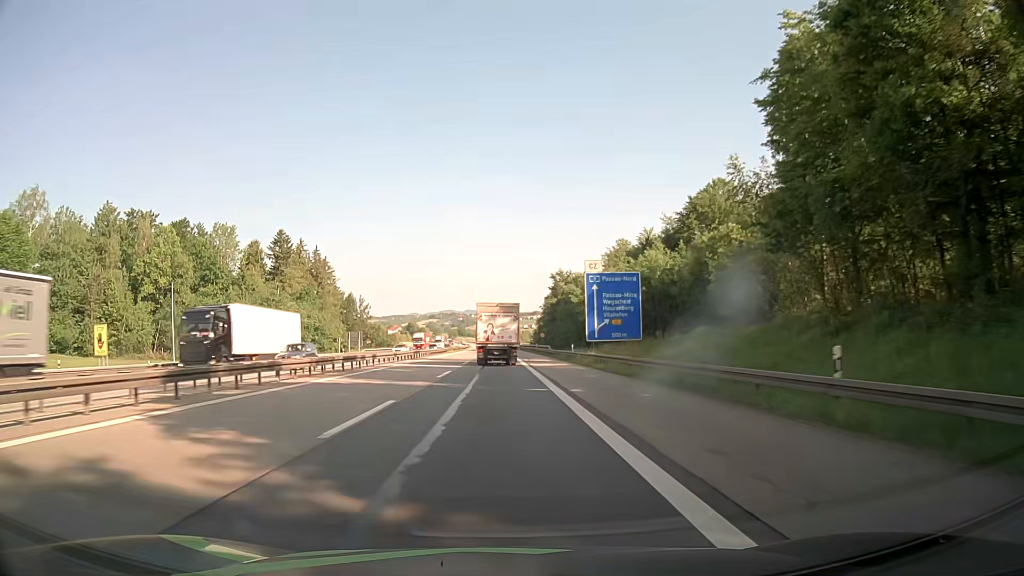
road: motorway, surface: asphalt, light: Day
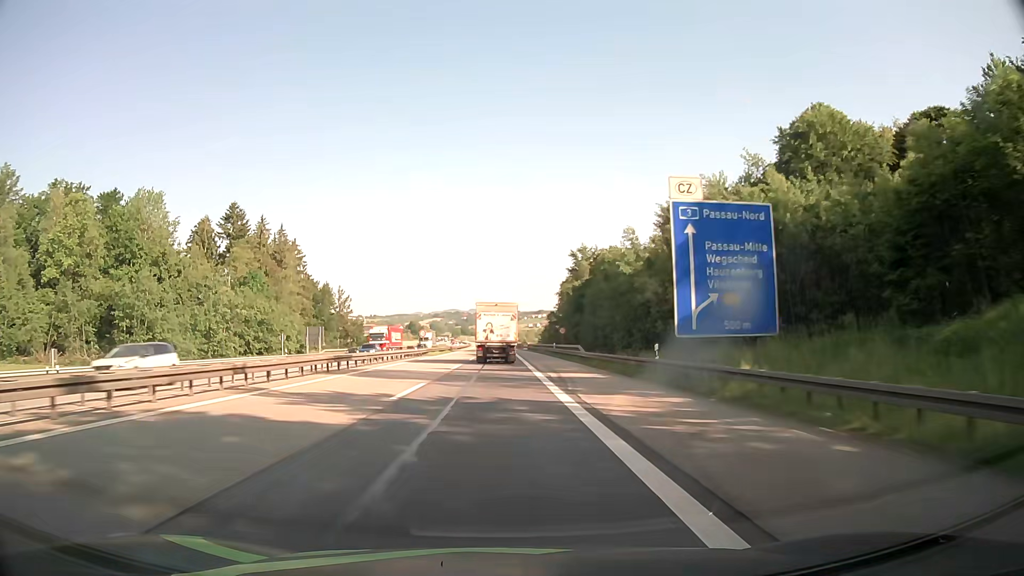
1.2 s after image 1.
(-0.2, +29.3) m; -1°
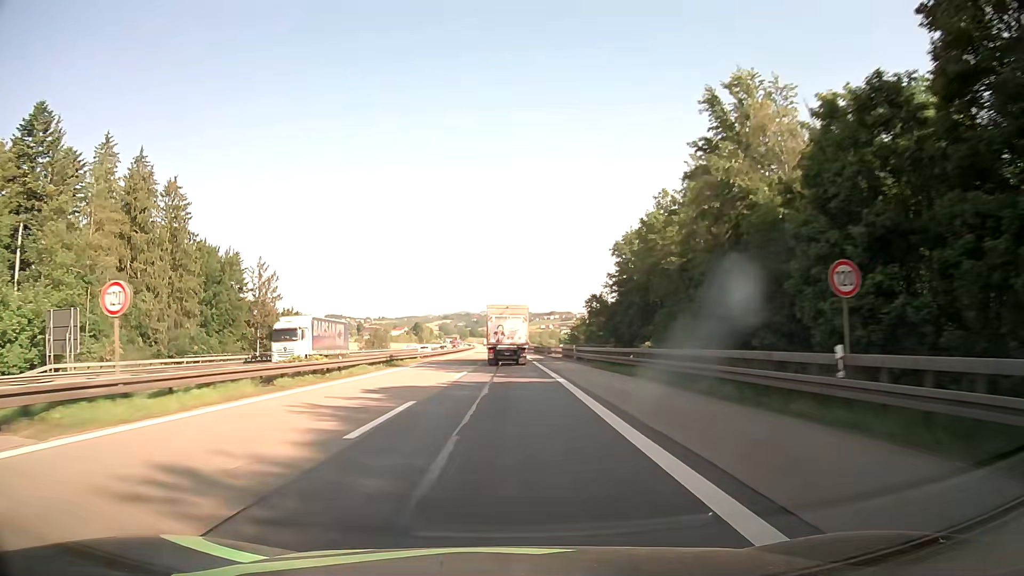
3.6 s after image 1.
(-0.4, +60.5) m; -1°
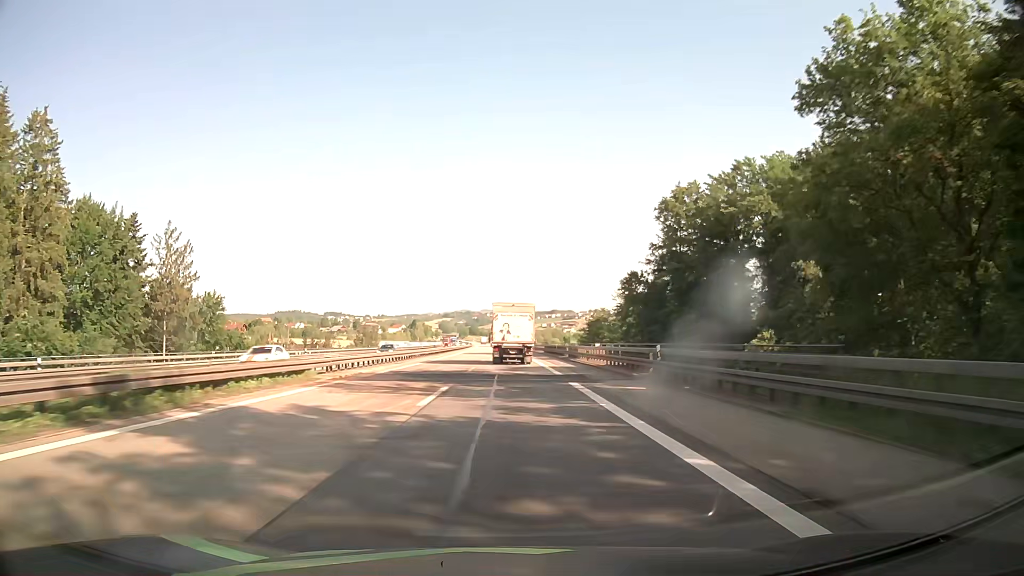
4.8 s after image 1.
(-0.1, +31.1) m; 0°
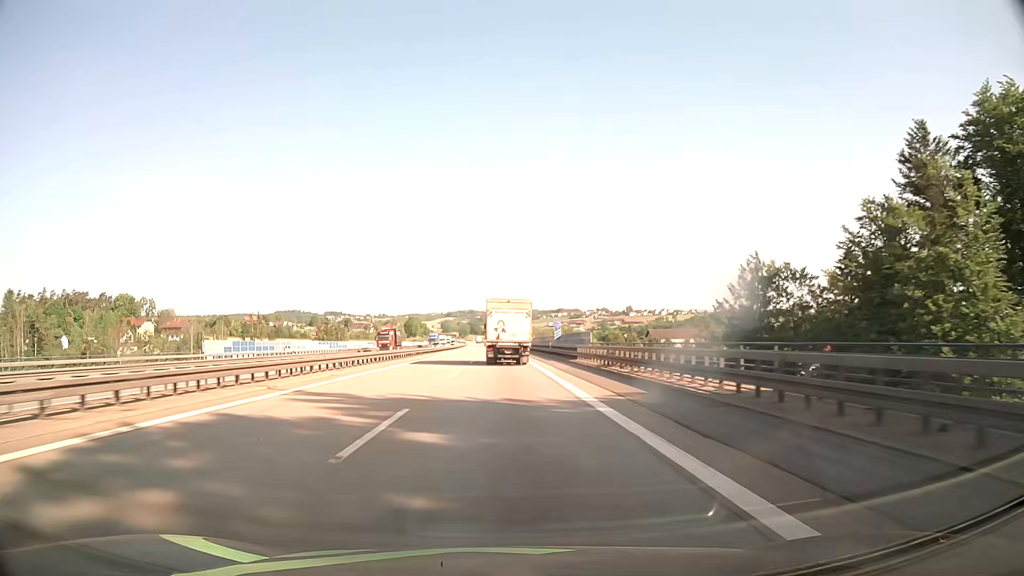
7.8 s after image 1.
(+0.1, +79.0) m; 0°
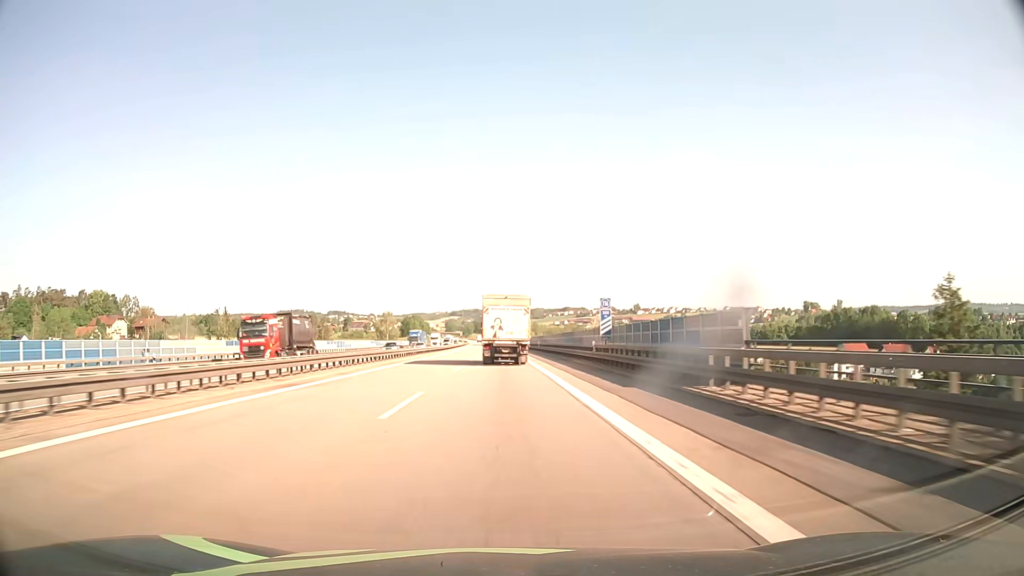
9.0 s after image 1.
(-0.1, +31.5) m; 0°
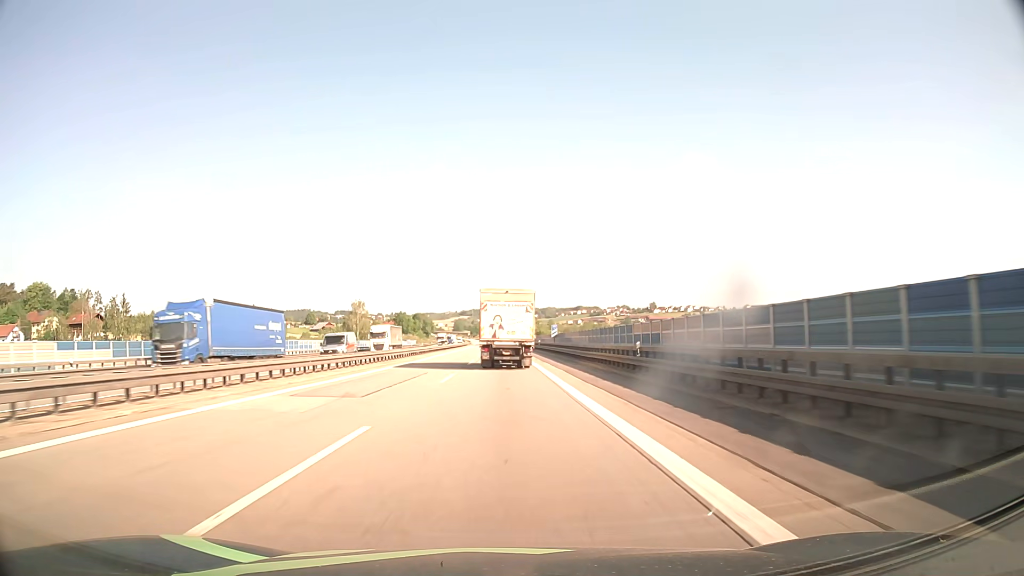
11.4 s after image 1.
(-0.6, +61.2) m; -1°
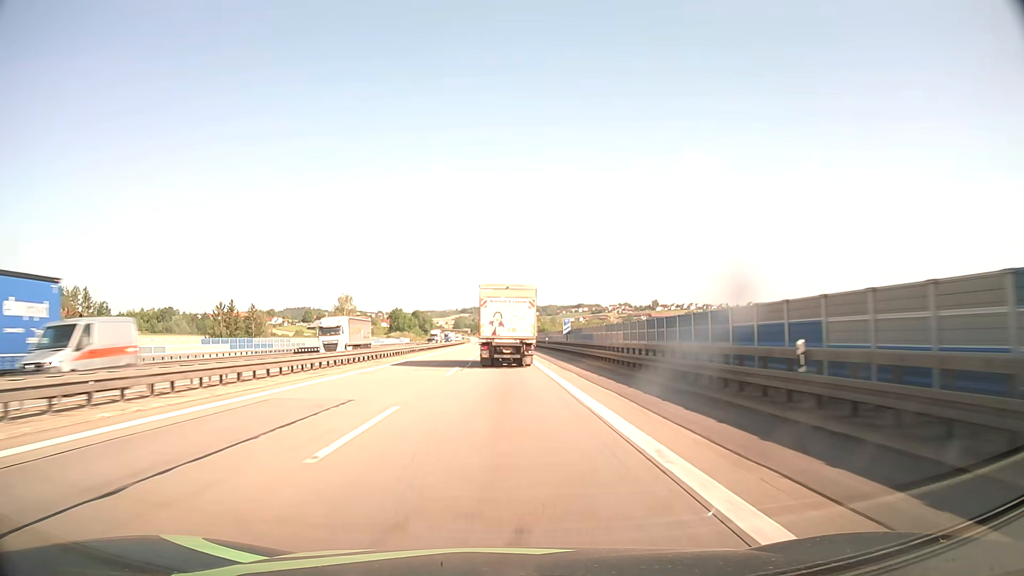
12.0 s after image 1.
(0.0, +14.9) m; 0°
